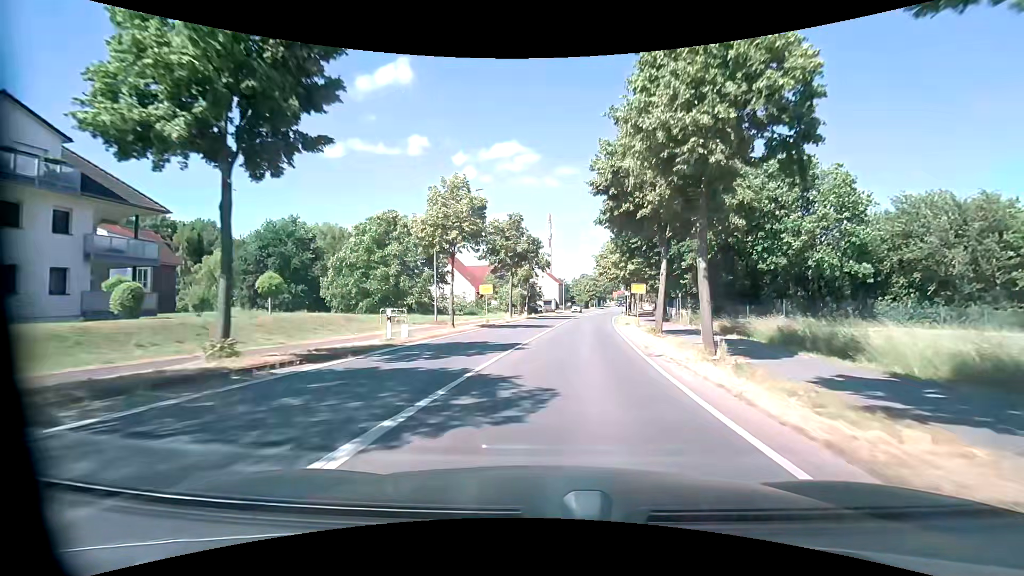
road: primary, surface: asphalt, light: Day
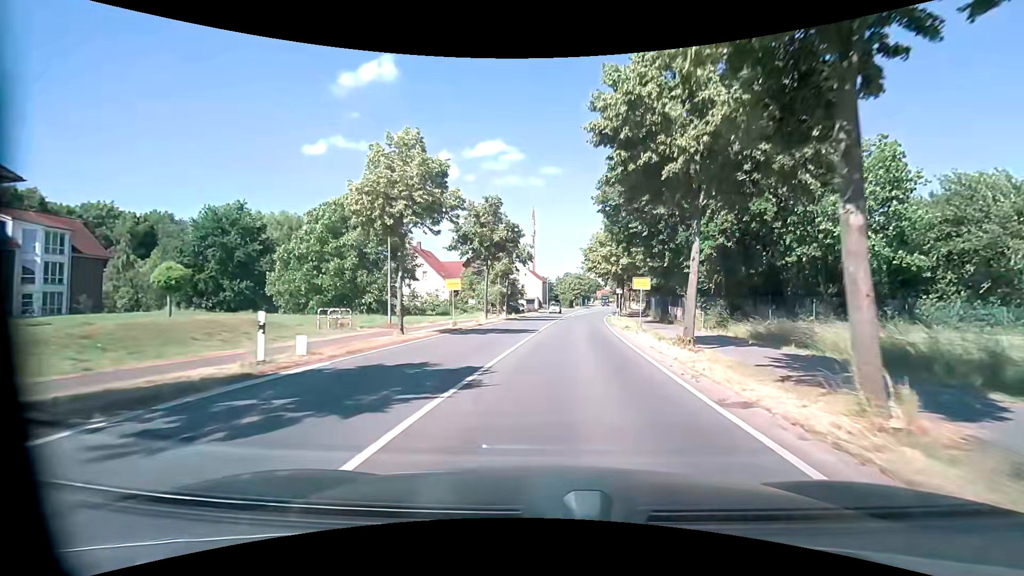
(0.0, +7.1) m; +2°
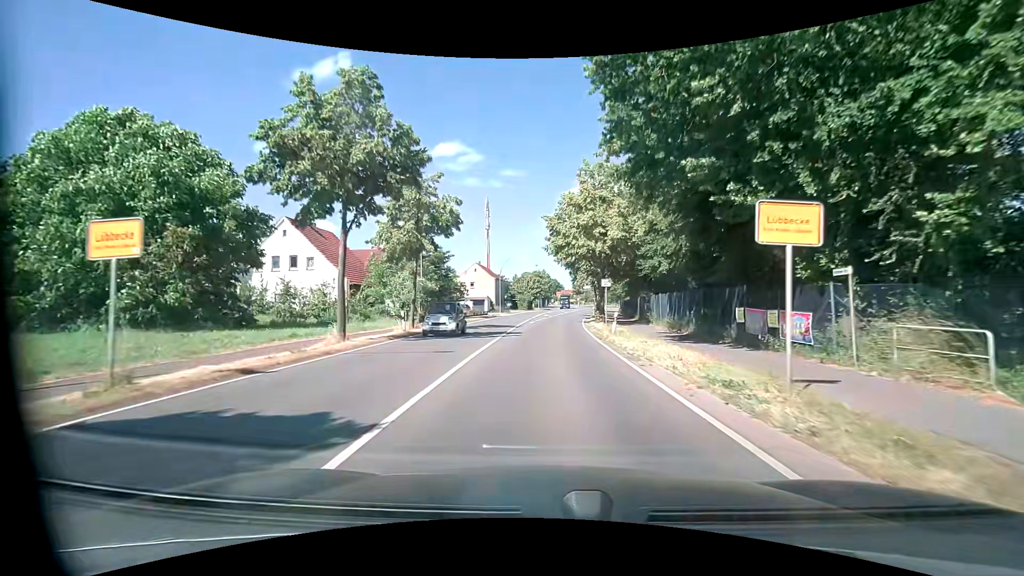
(+0.9, +21.1) m; +4°
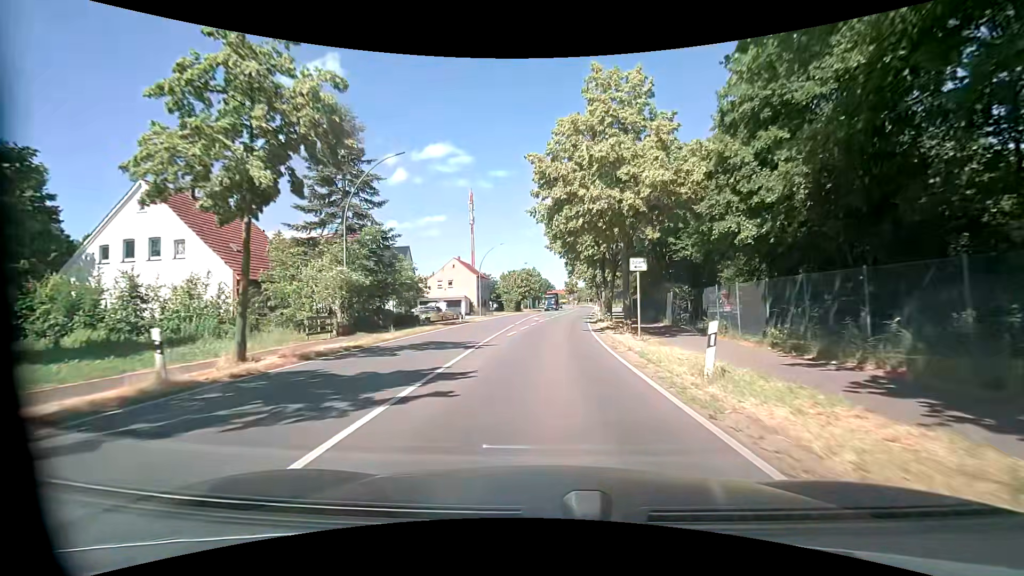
(+0.2, +14.4) m; +1°
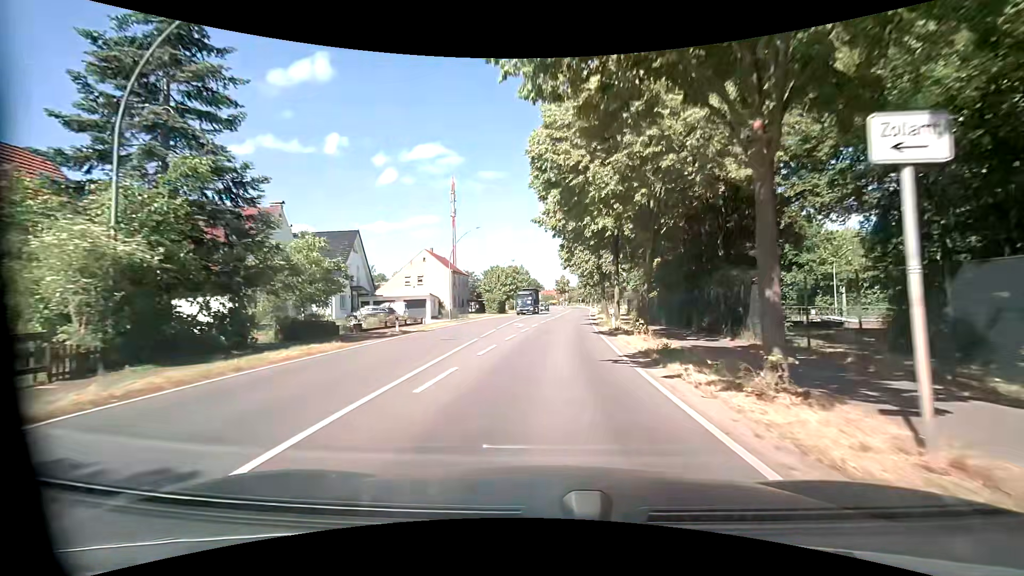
(+0.2, +14.5) m; +1°
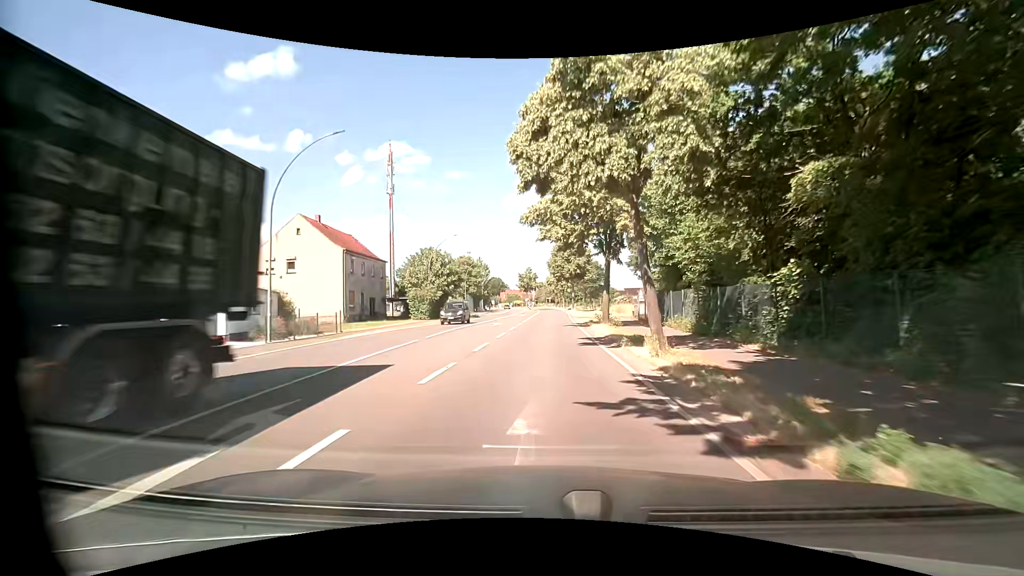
(+1.2, +29.3) m; +4°
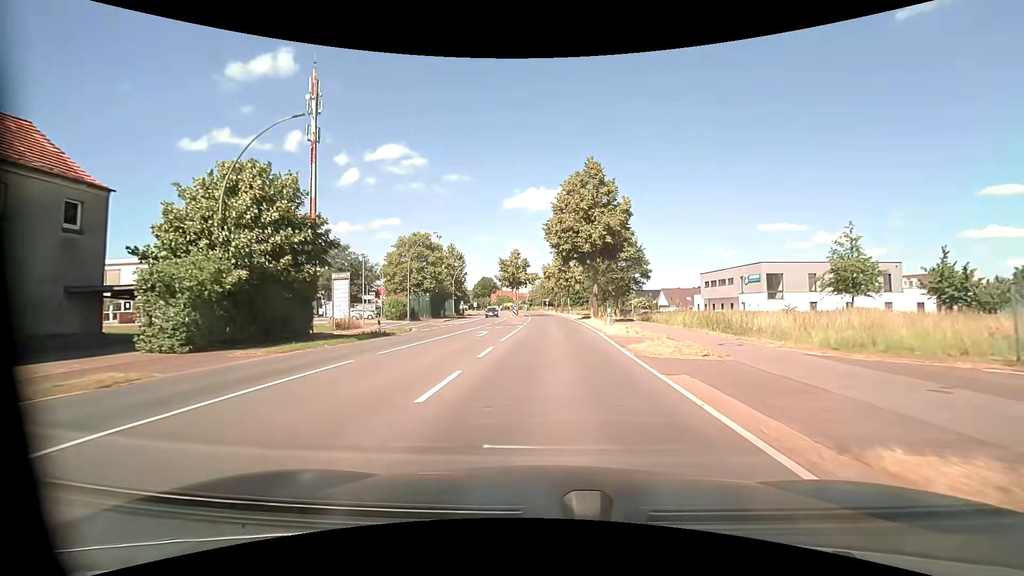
(+0.4, +37.5) m; +1°
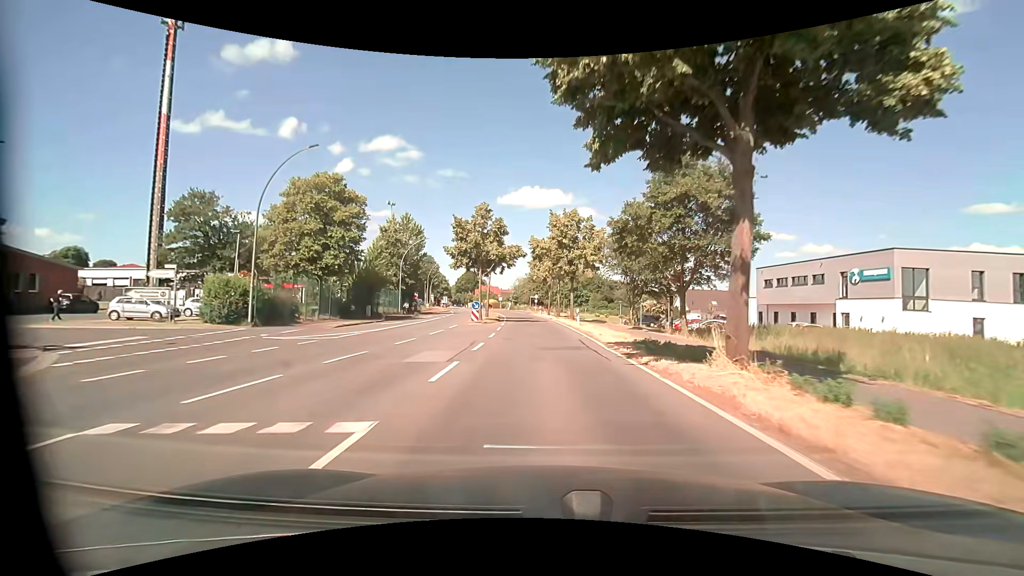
(+0.2, +28.9) m; +1°
(0, +10) (0, +20) (-1, +30) (-1, +40) (-2, +50) (-3, +60) (-4, +70) (-5, +80) (-7, +90) (-9, +99) m
